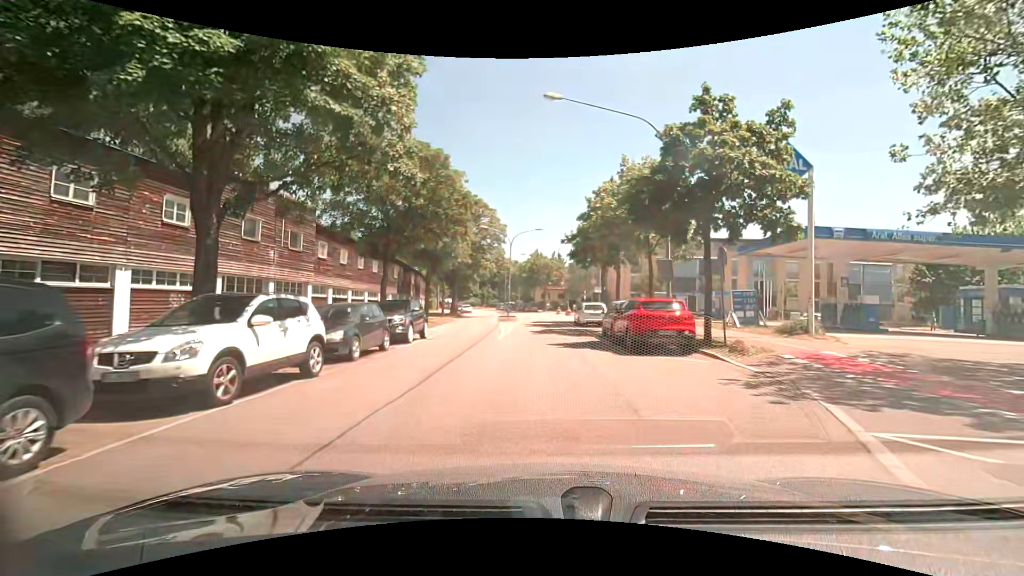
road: secondary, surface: asphalt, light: Day
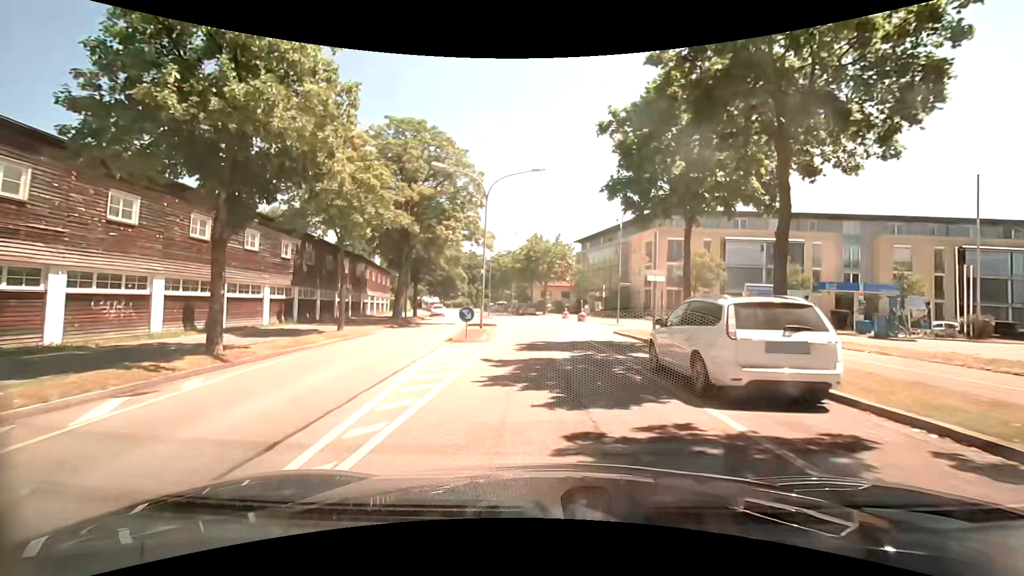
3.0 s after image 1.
(-0.6, +23.2) m; -1°
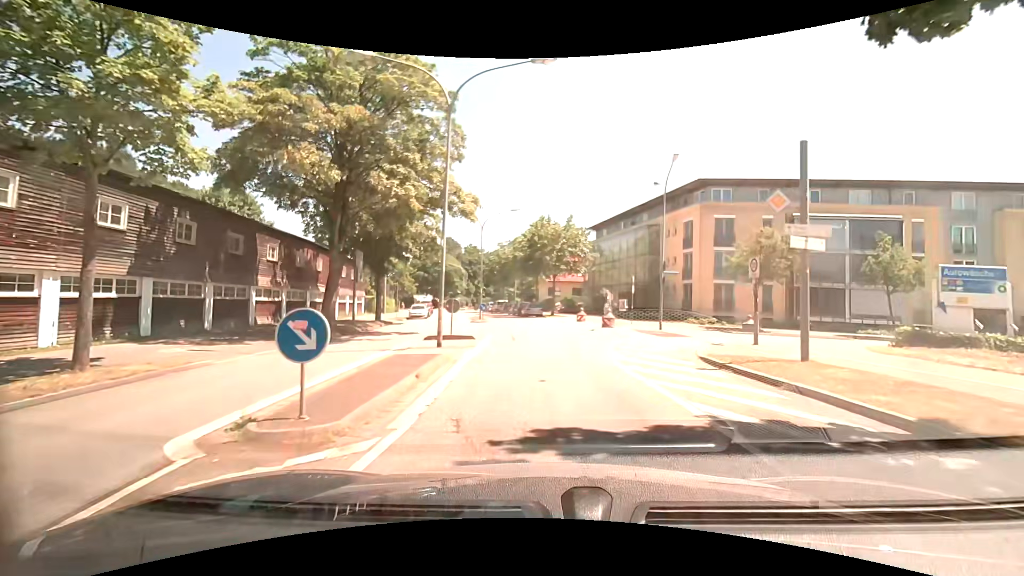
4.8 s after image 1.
(-0.1, +13.1) m; -1°
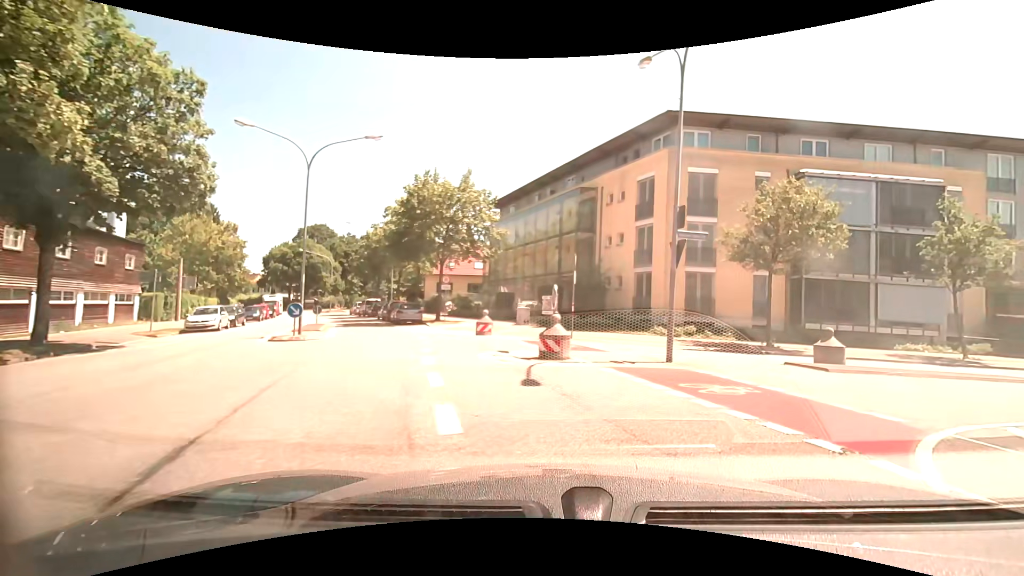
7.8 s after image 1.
(+0.5, +17.6) m; +12°
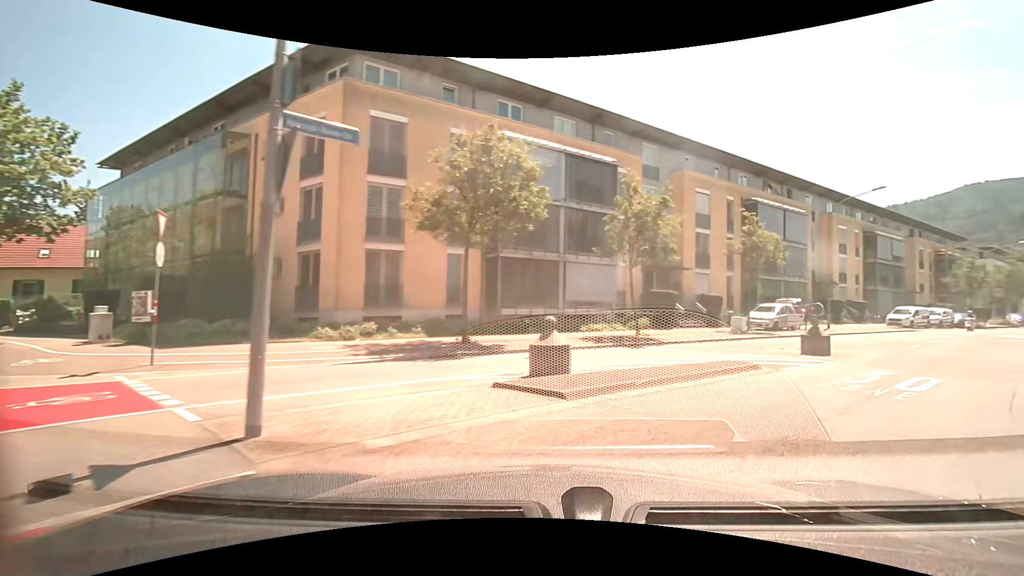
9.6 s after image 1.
(+2.1, +7.7) m; +34°
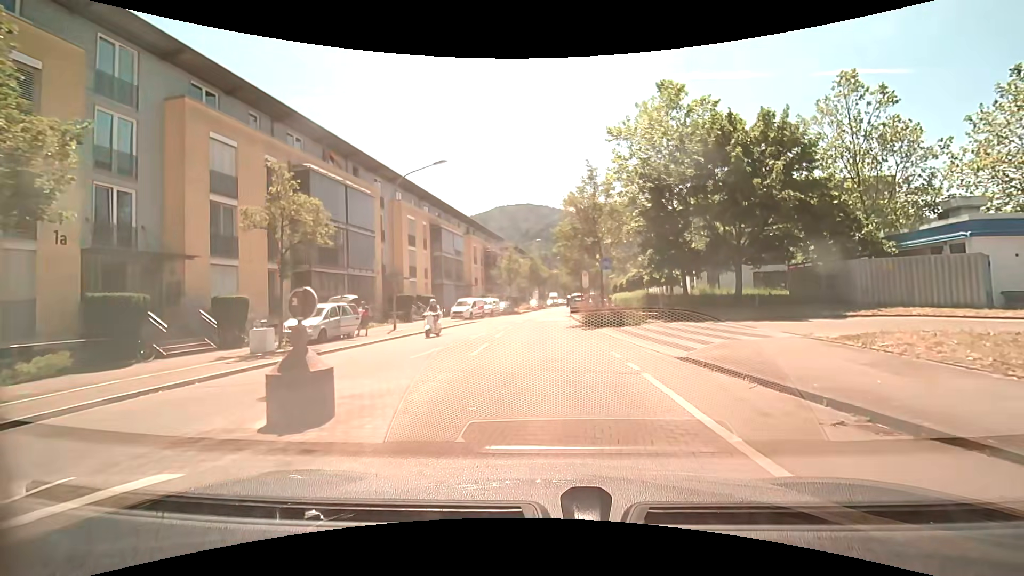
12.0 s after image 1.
(+5.3, +10.6) m; +43°
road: unclassified
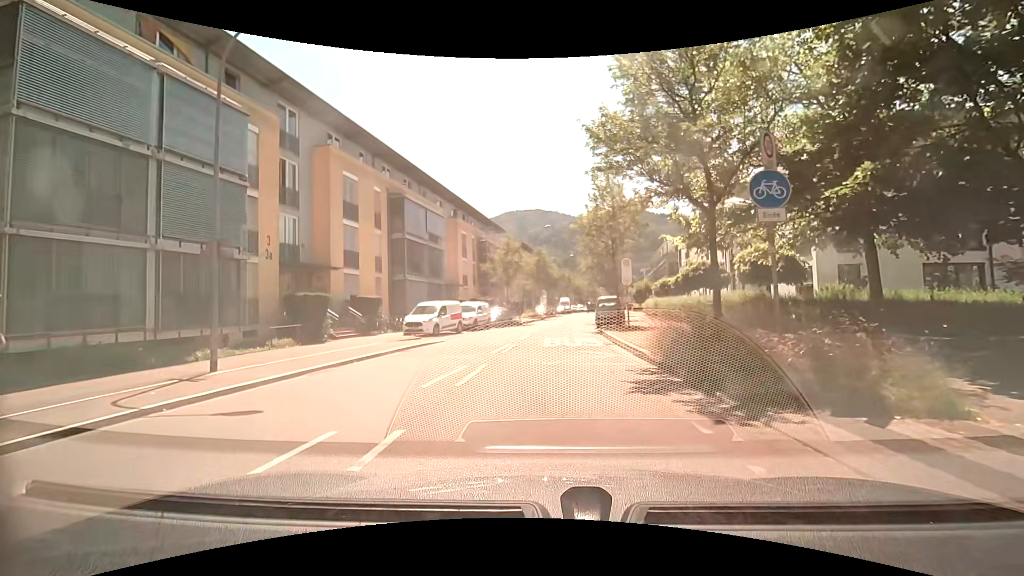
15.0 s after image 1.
(-0.3, +16.5) m; -2°
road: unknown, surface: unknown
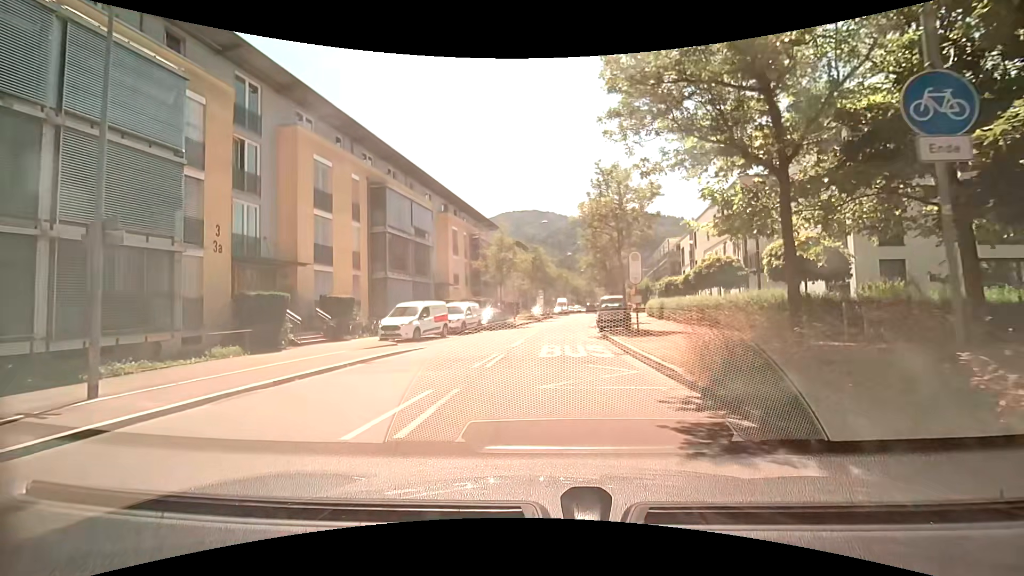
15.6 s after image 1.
(0.0, +3.2) m; +1°
